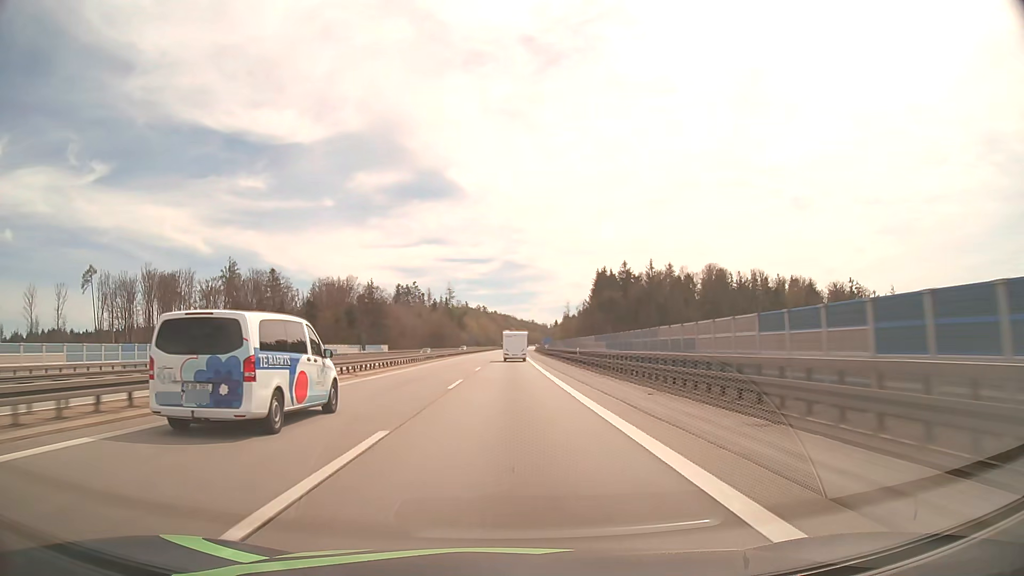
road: motorway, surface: asphalt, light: Day
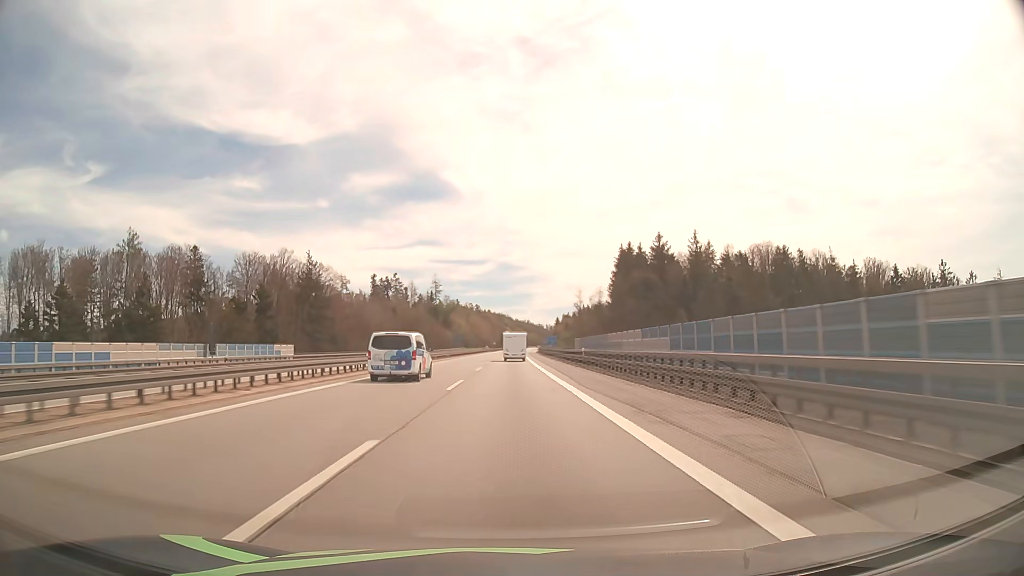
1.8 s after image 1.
(+0.2, +54.3) m; 0°
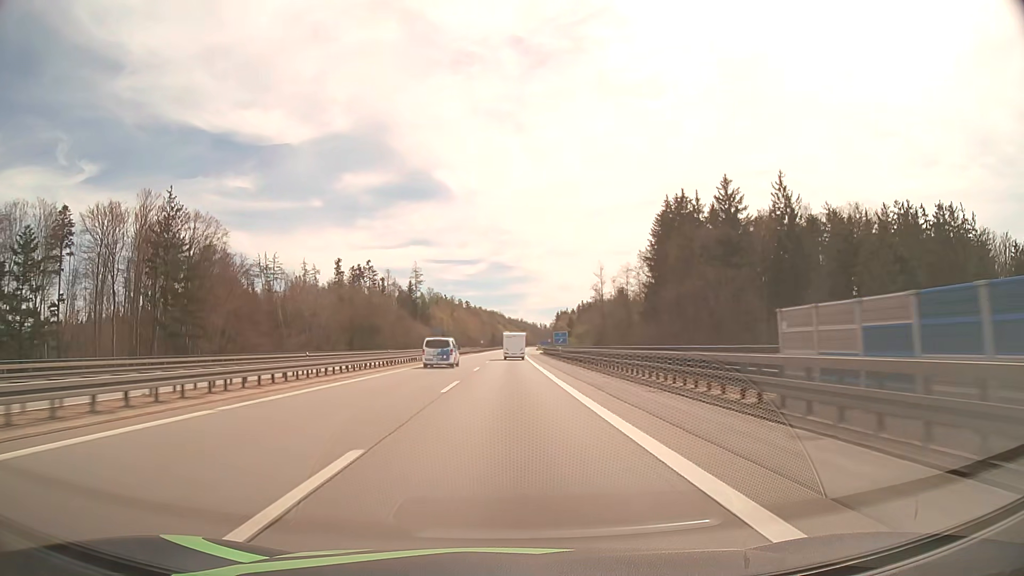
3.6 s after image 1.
(+0.3, +54.0) m; +1°
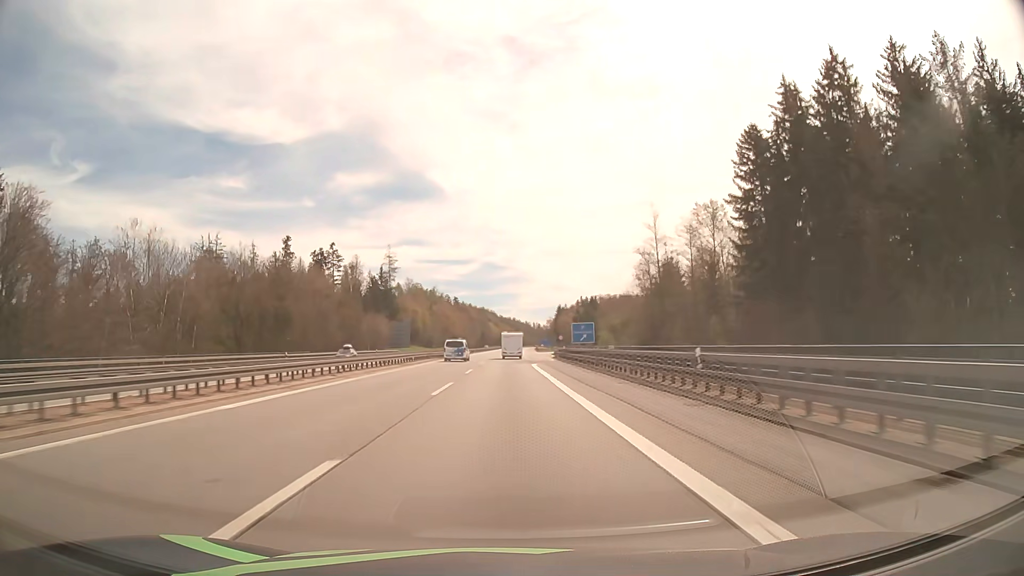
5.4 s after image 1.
(+0.3, +53.6) m; +1°
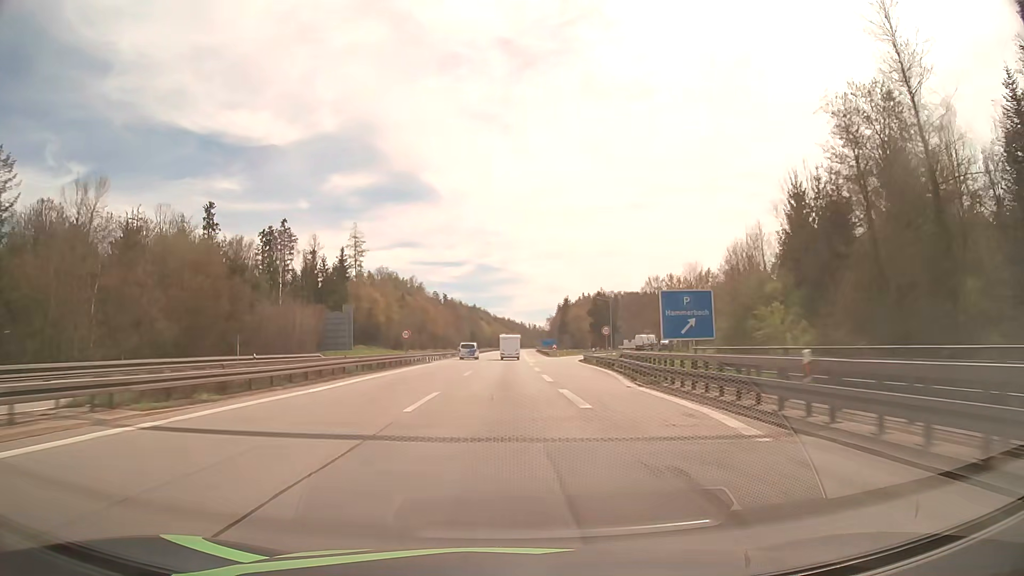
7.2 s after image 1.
(+0.3, +53.6) m; 0°
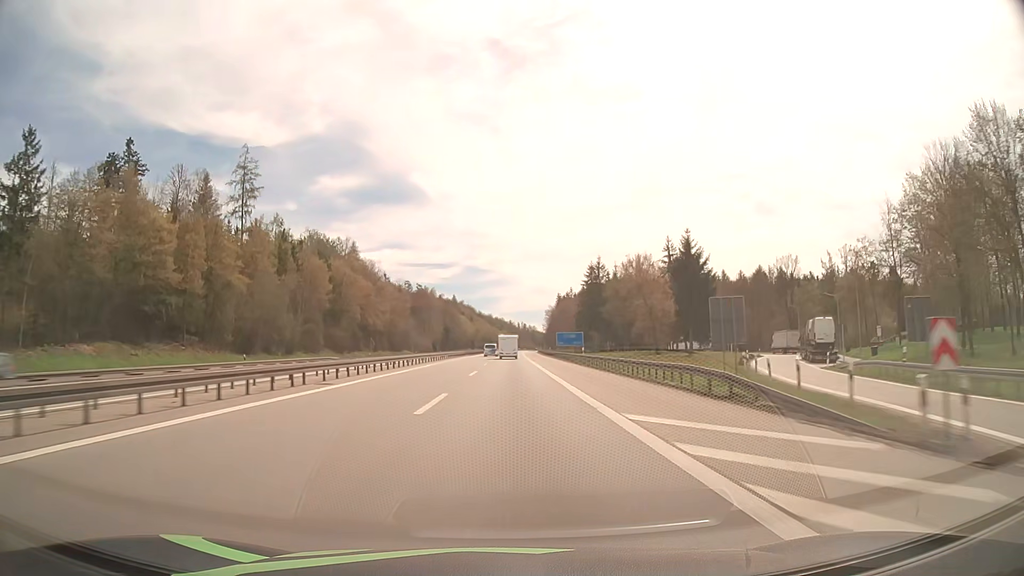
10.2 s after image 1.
(+0.6, +90.9) m; +1°
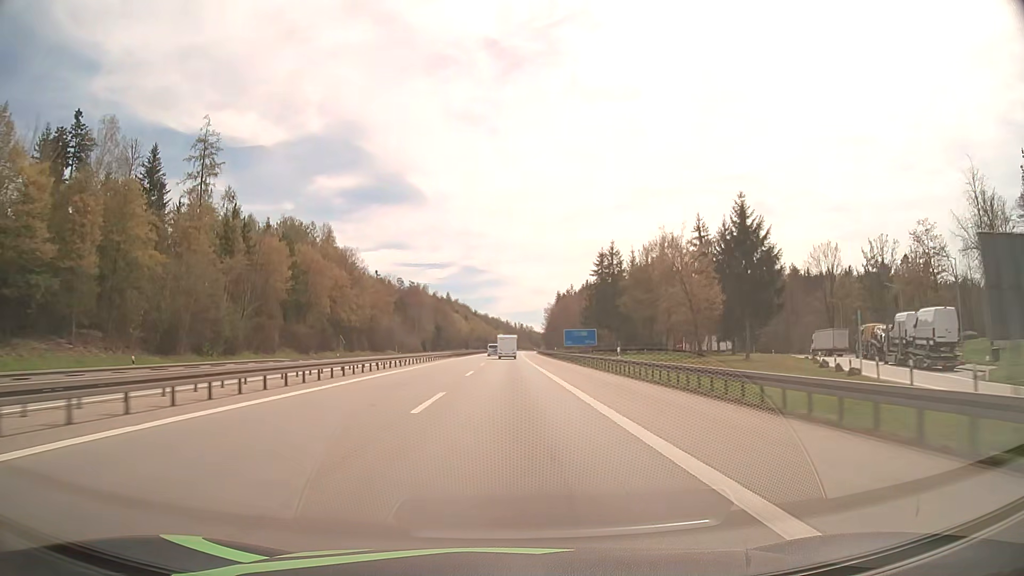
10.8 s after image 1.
(+0.1, +18.6) m; 0°
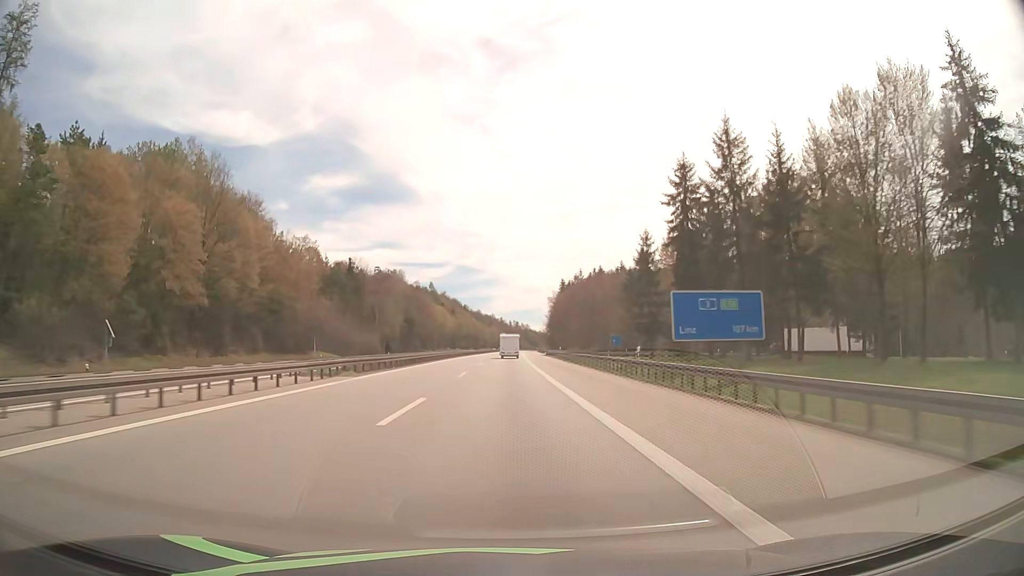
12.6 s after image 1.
(+0.3, +56.4) m; +1°
(0, +10) (0, +20) (0, +30) (0, +40) (0, +50) (0, +60) (0, +70) (0, +80) (0, +90) (0, +100) m
